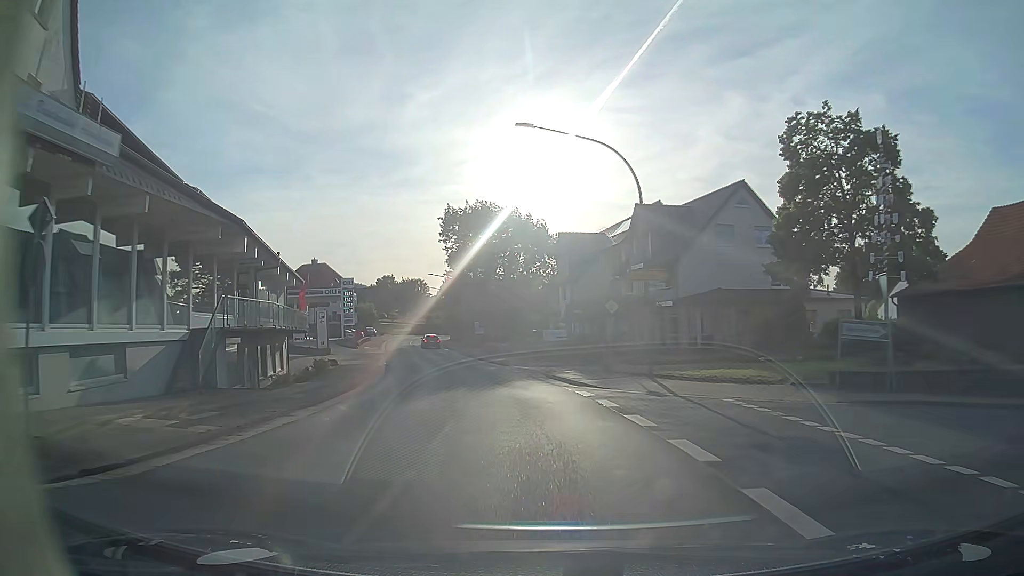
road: primary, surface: asphalt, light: Day
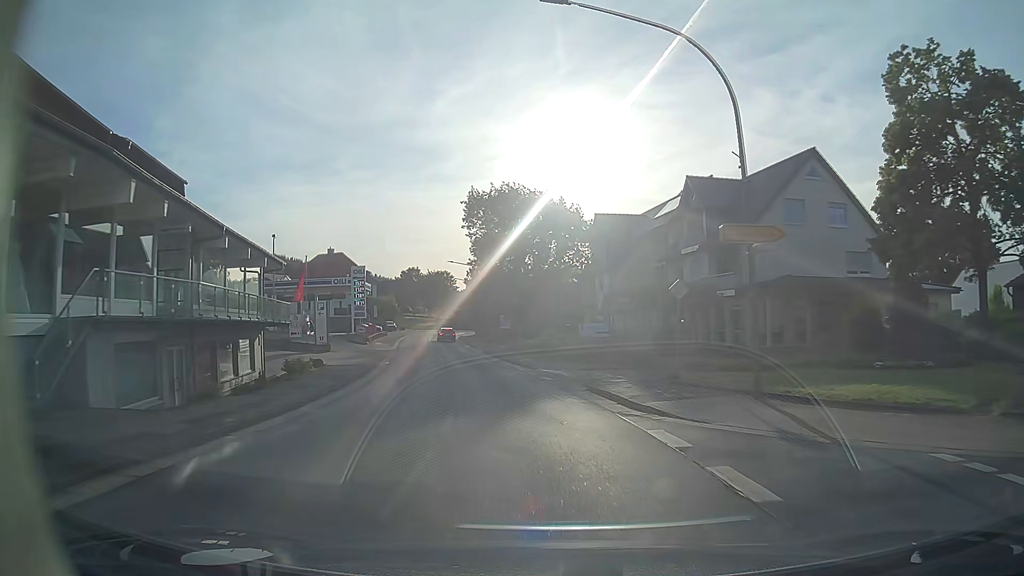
(-0.2, +8.0) m; -3°
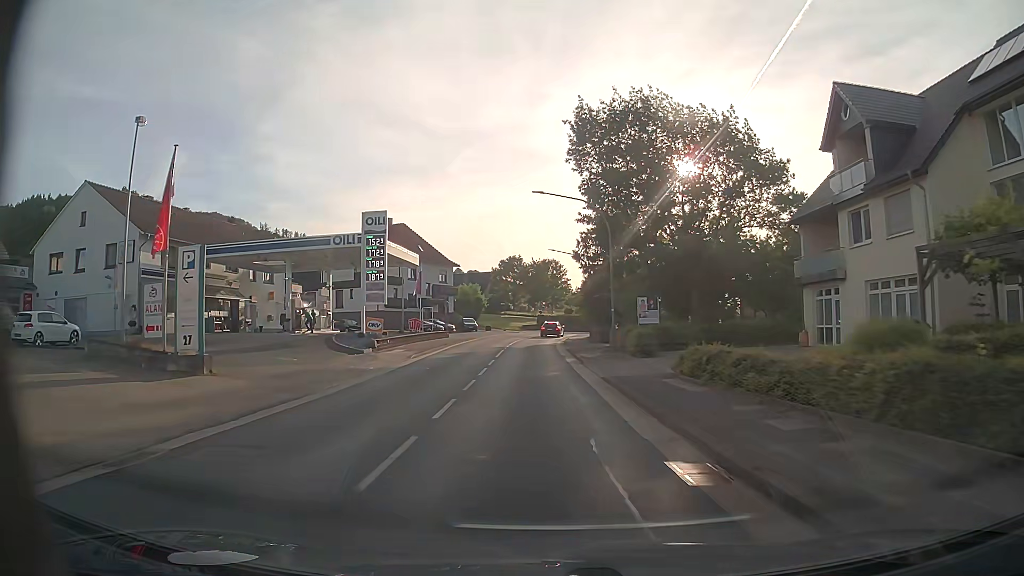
(-3.0, +31.8) m; -10°
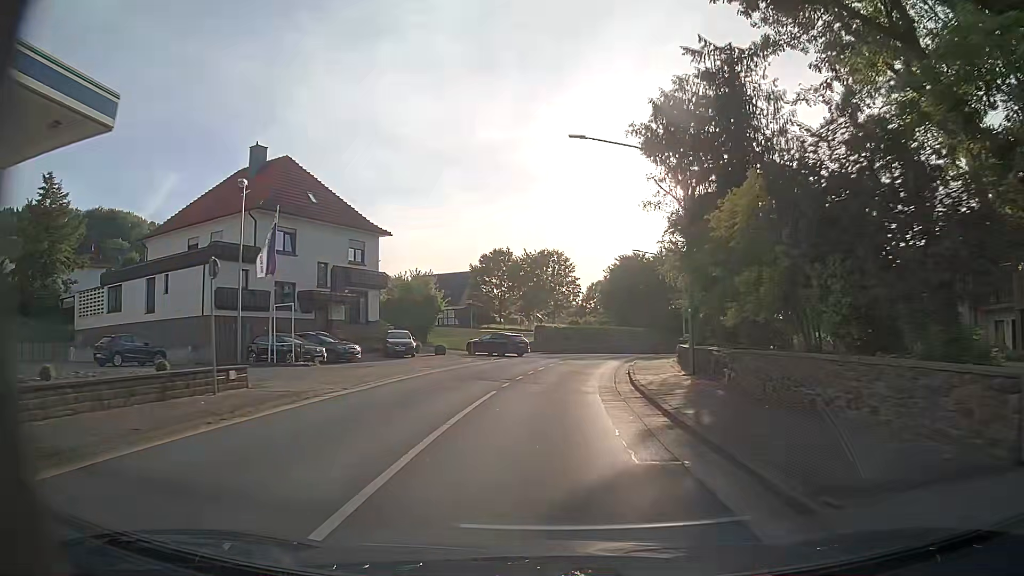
(-1.1, +39.2) m; 0°
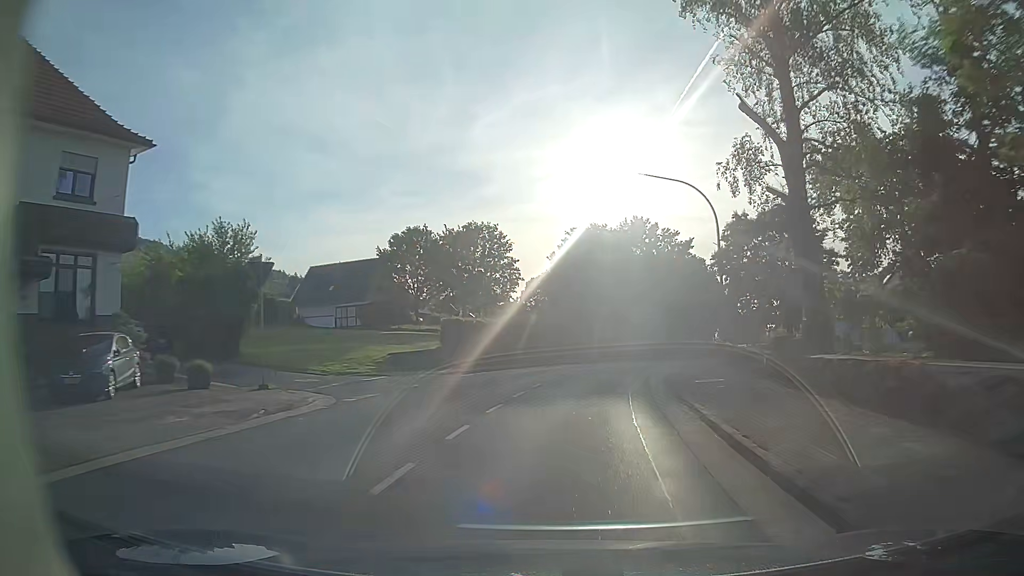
(+1.1, +24.1) m; +6°
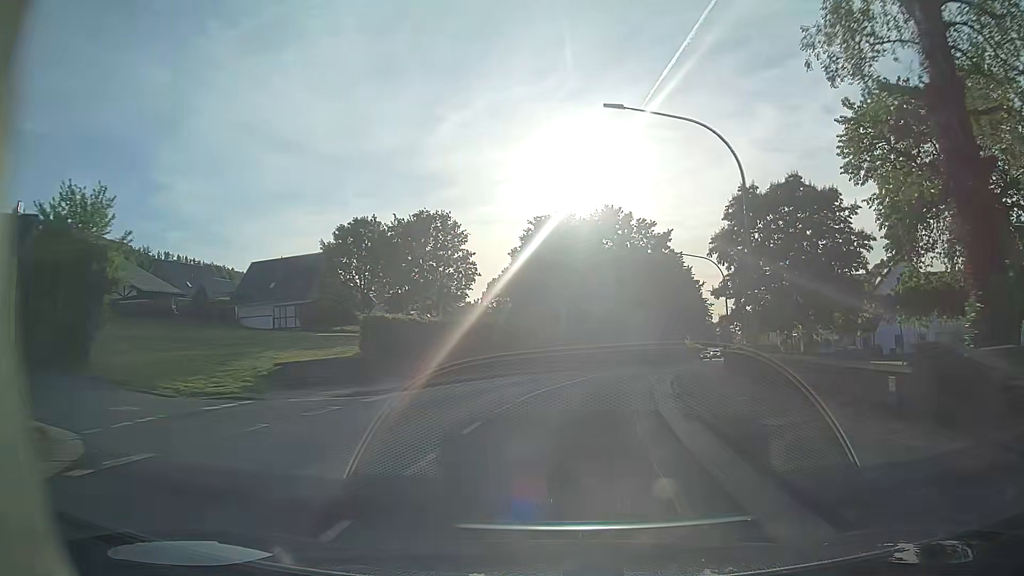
(+0.2, +8.1) m; +3°
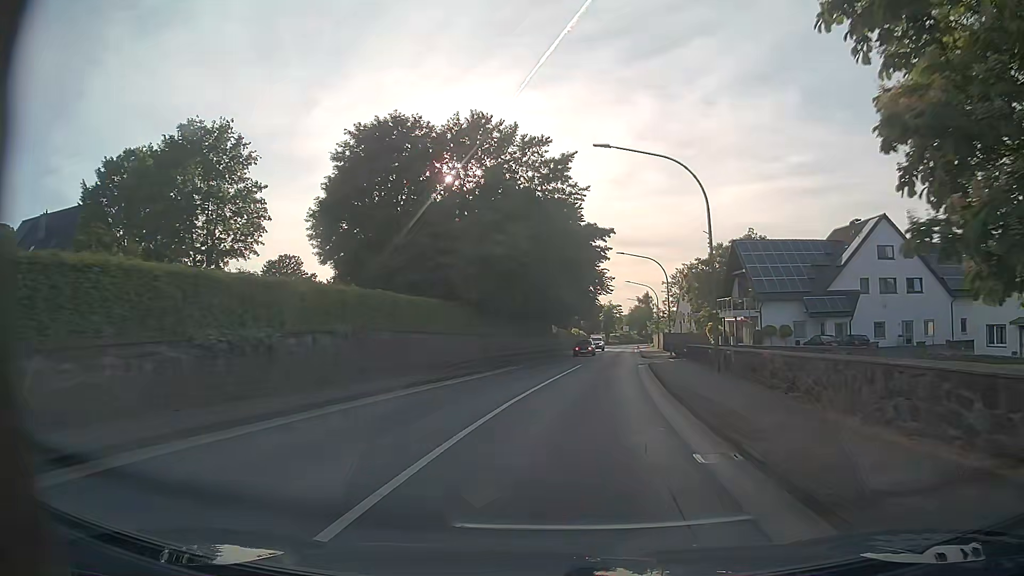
(+2.2, +23.9) m; +11°
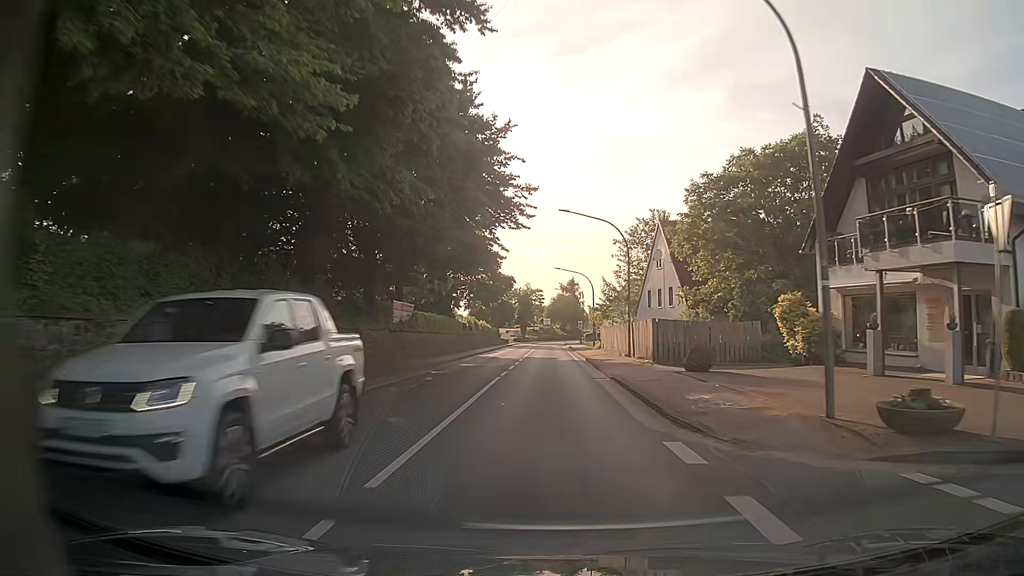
(+3.7, +40.7) m; +7°
(0, +10) (0, +20) (0, +30) (0, +40) (0, +50) (0, +60) (0, +70) (0, +80) (0, +90) (+1, +100) m
